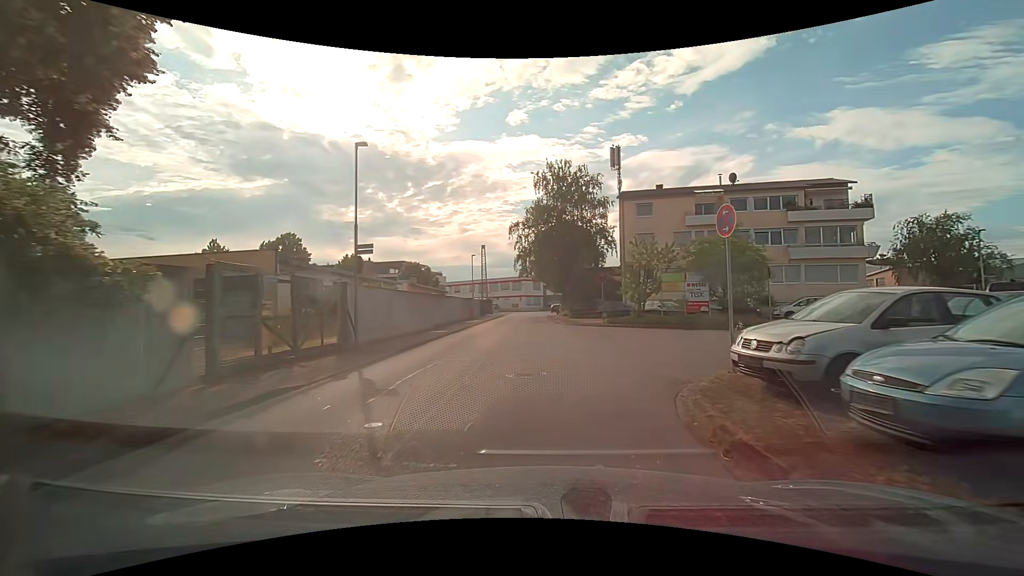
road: unclassified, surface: asphalt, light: Day
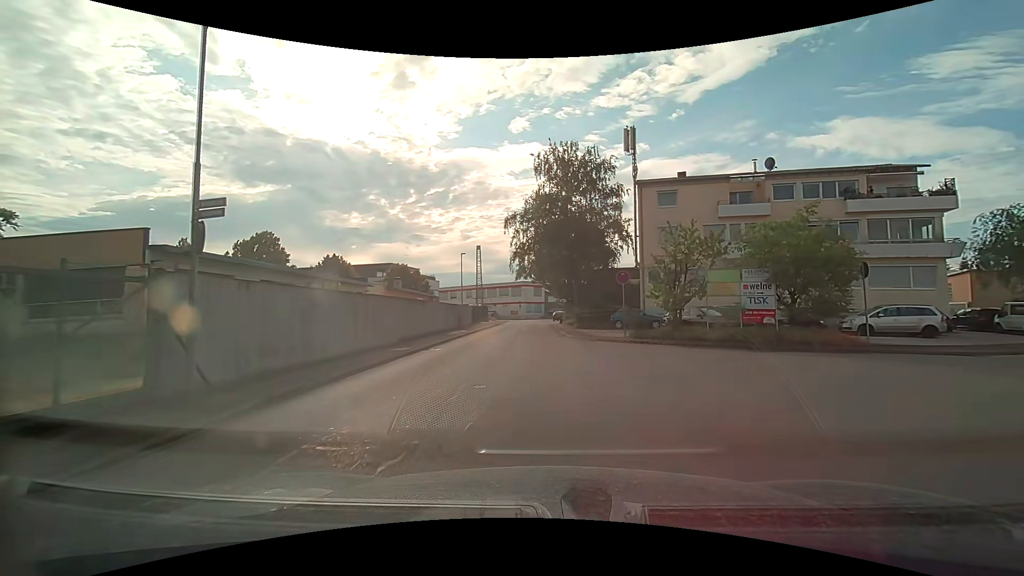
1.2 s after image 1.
(-0.1, +7.2) m; -1°
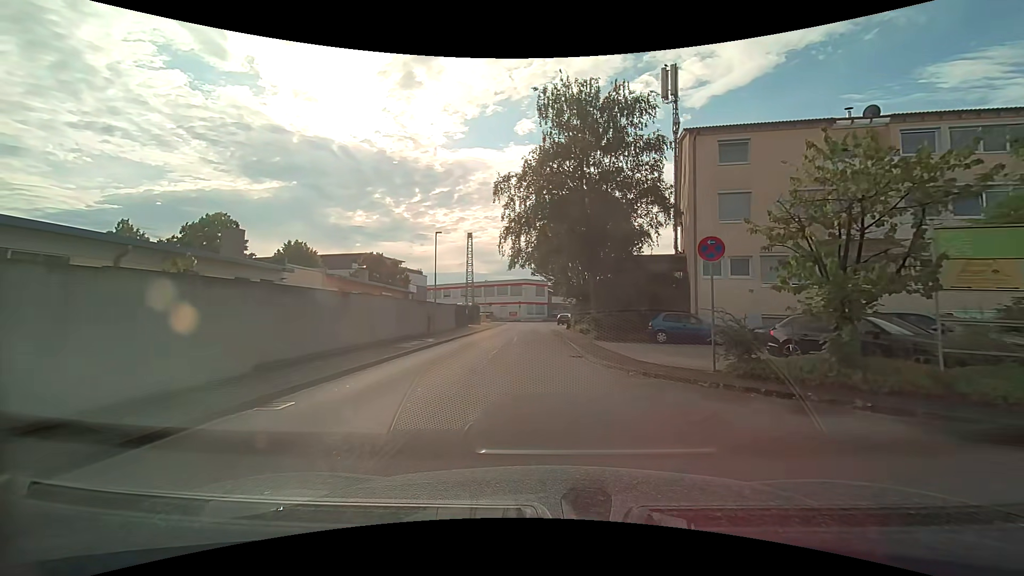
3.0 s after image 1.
(0.0, +12.0) m; 0°
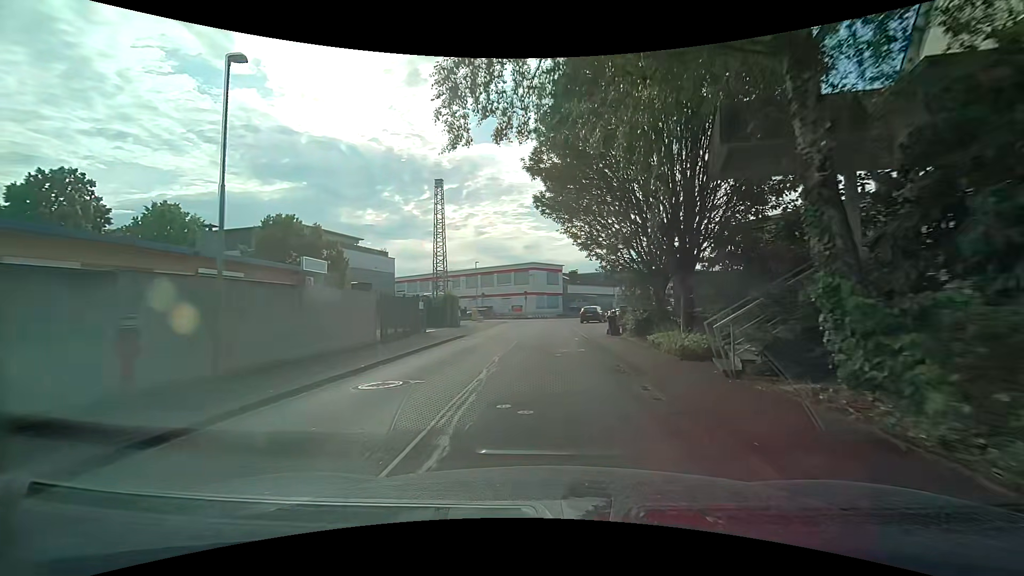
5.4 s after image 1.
(-0.3, +22.1) m; -1°
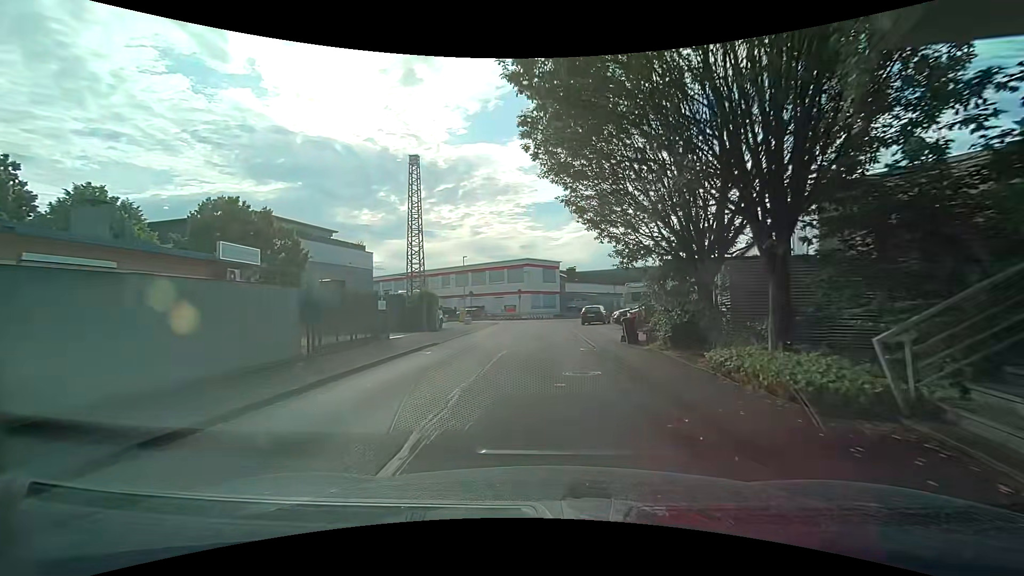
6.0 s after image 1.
(0.0, +5.7) m; +1°
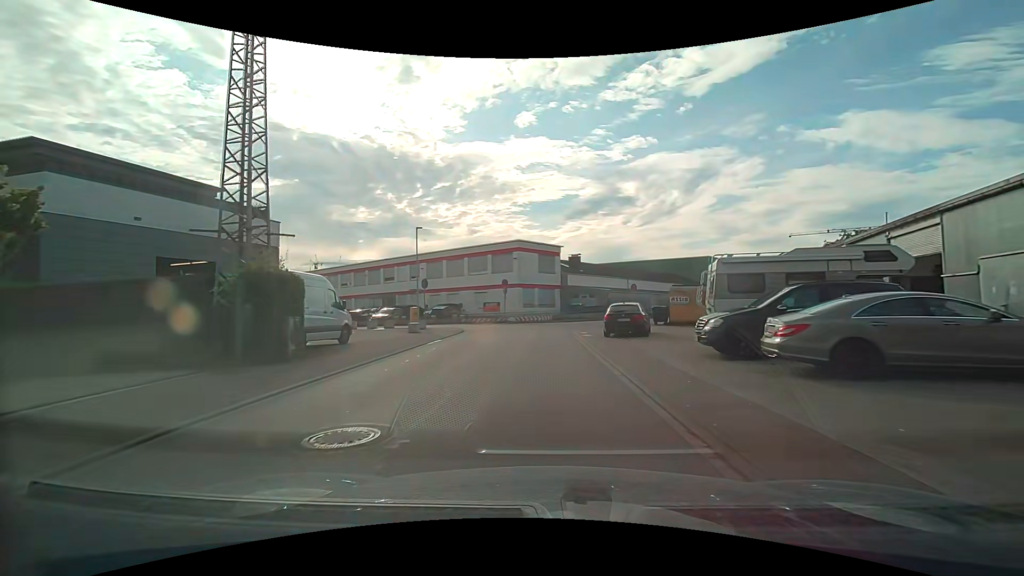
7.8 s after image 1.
(+0.1, +16.7) m; 0°
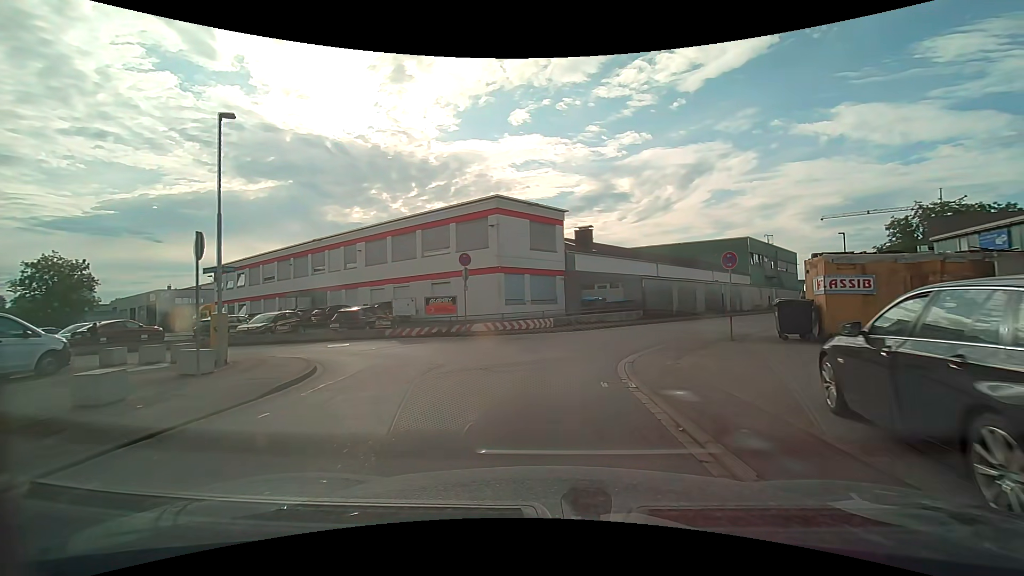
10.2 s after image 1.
(+0.1, +18.8) m; 0°
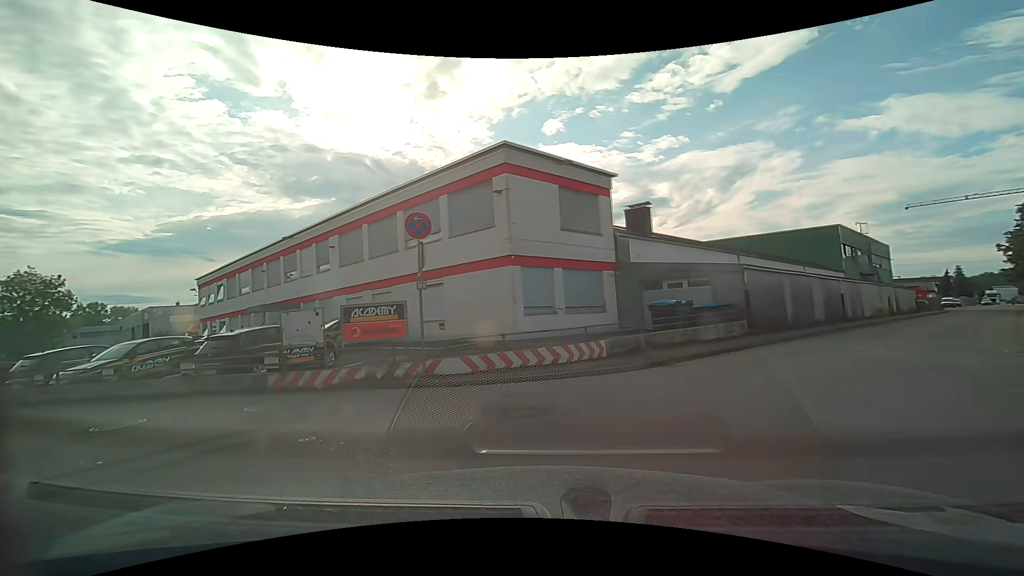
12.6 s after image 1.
(+0.2, +11.1) m; -6°
